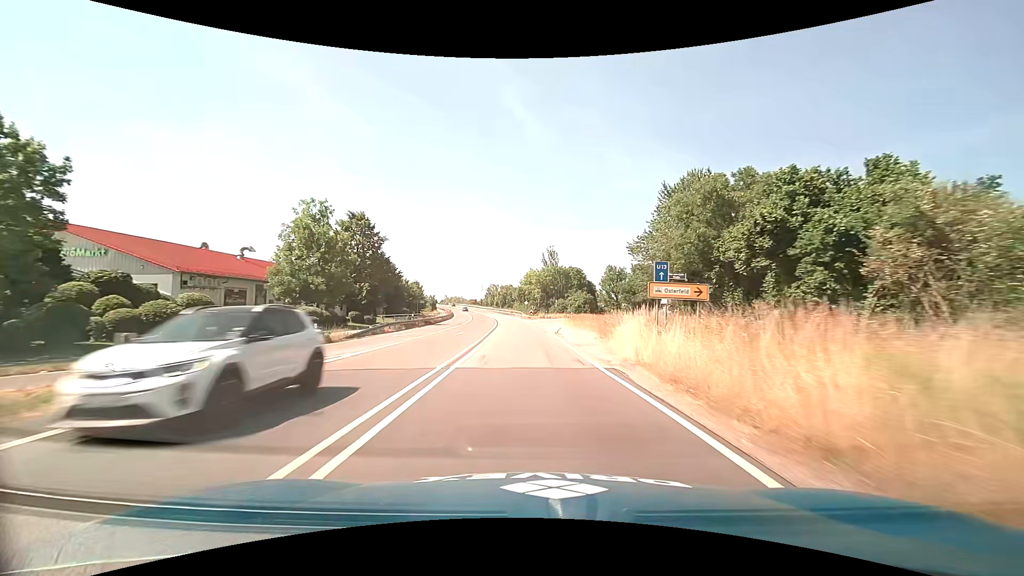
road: trunk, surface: asphalt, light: Day
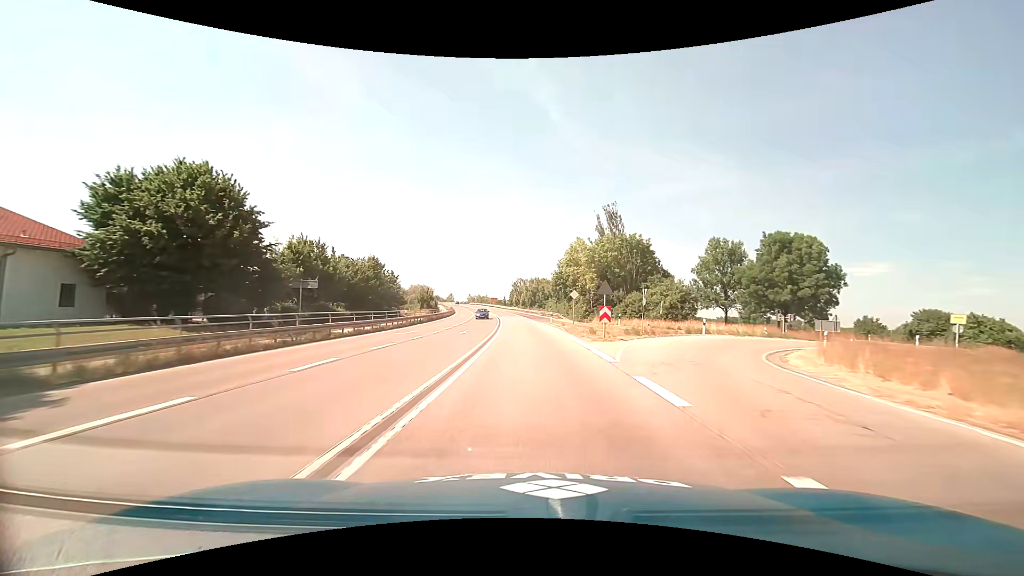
(-1.9, +52.7) m; -4°
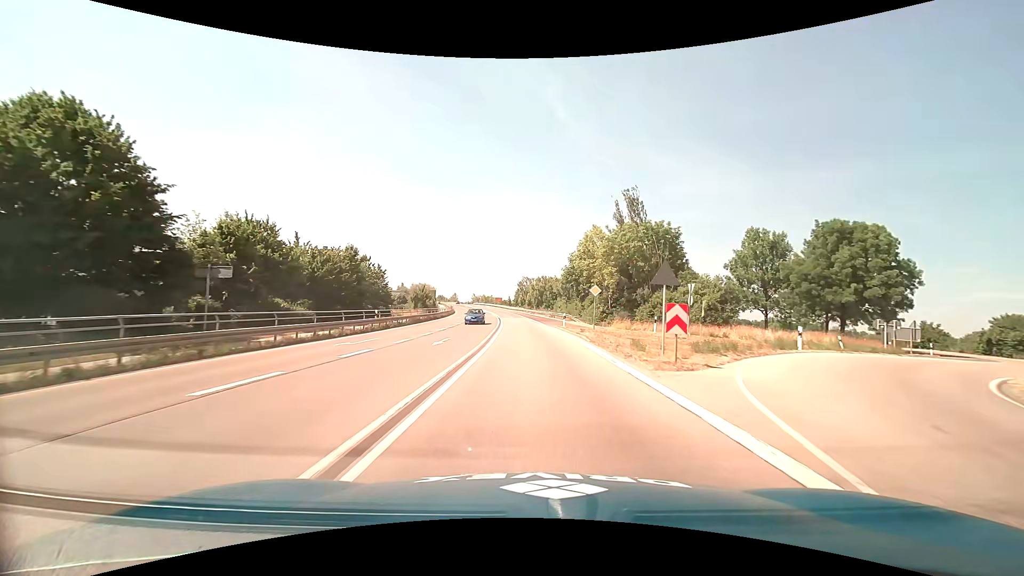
(-0.1, +10.3) m; -1°
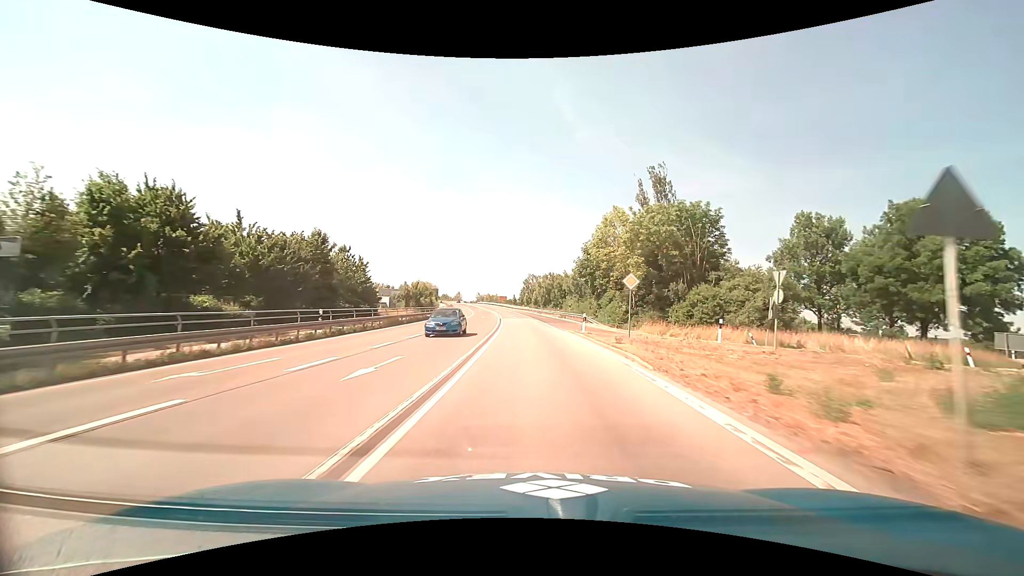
(0.0, +10.1) m; 0°
